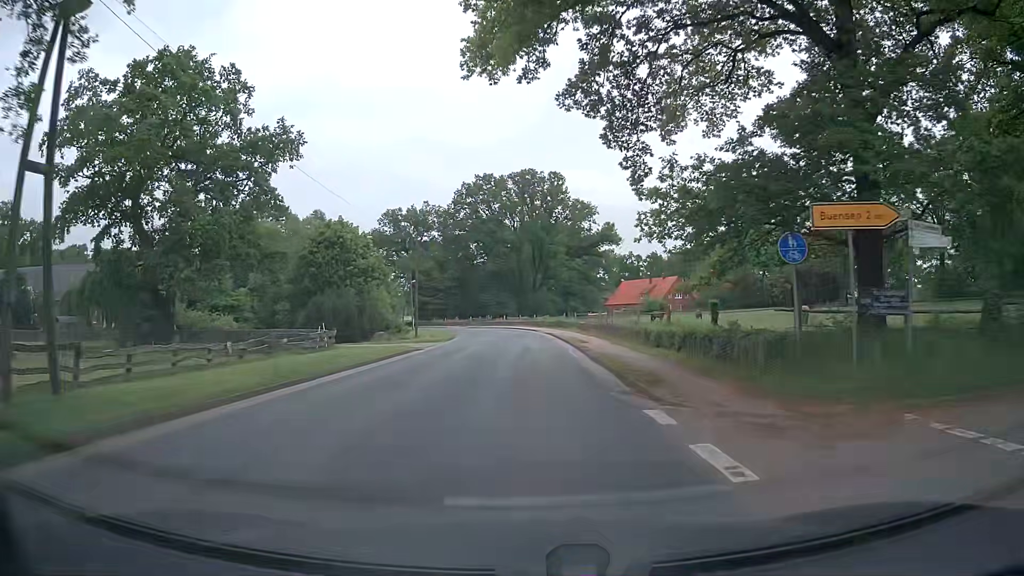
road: tertiary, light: Day
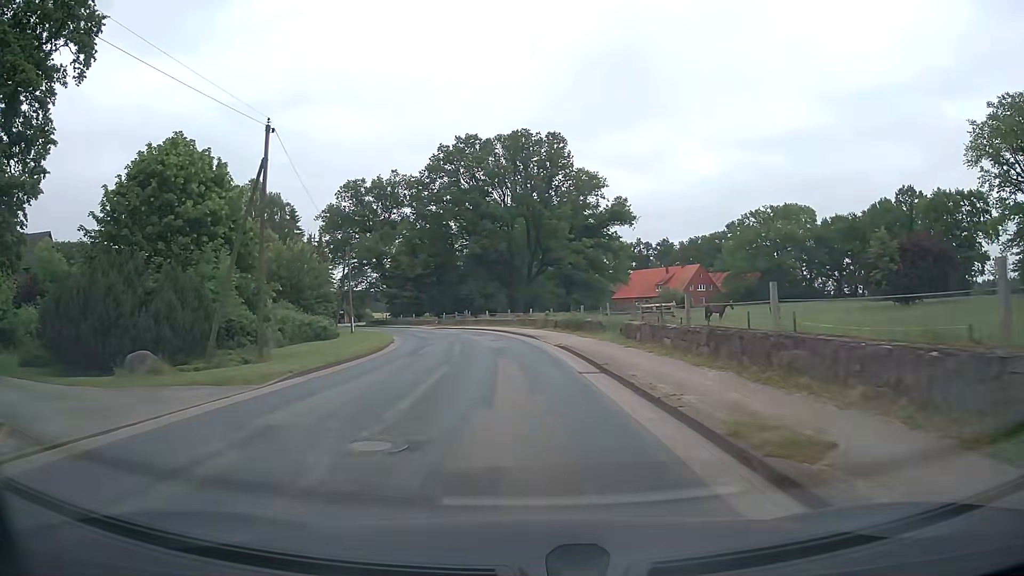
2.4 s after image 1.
(+0.2, +27.7) m; +1°
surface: asphalt
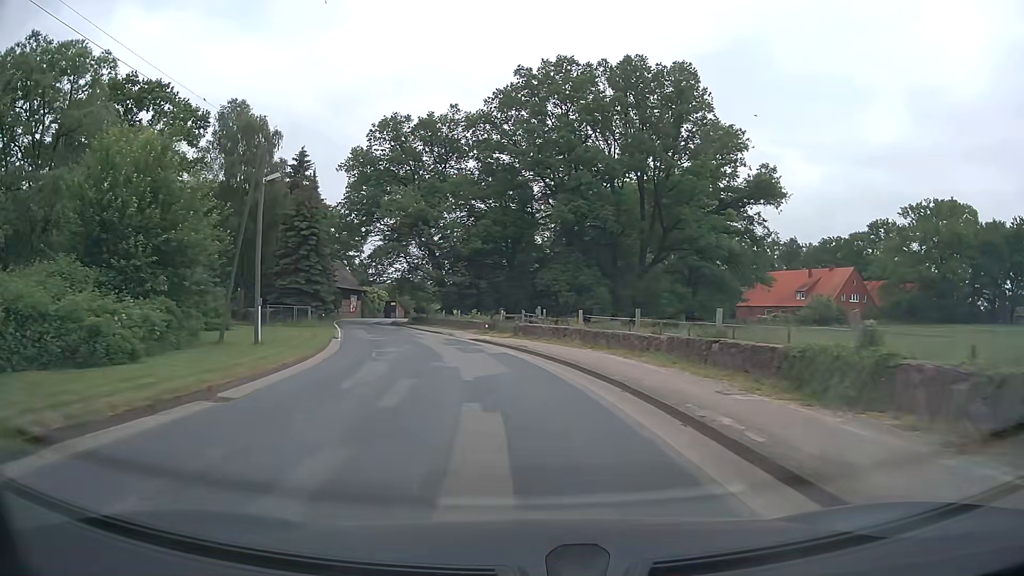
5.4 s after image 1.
(-2.2, +34.8) m; -8°
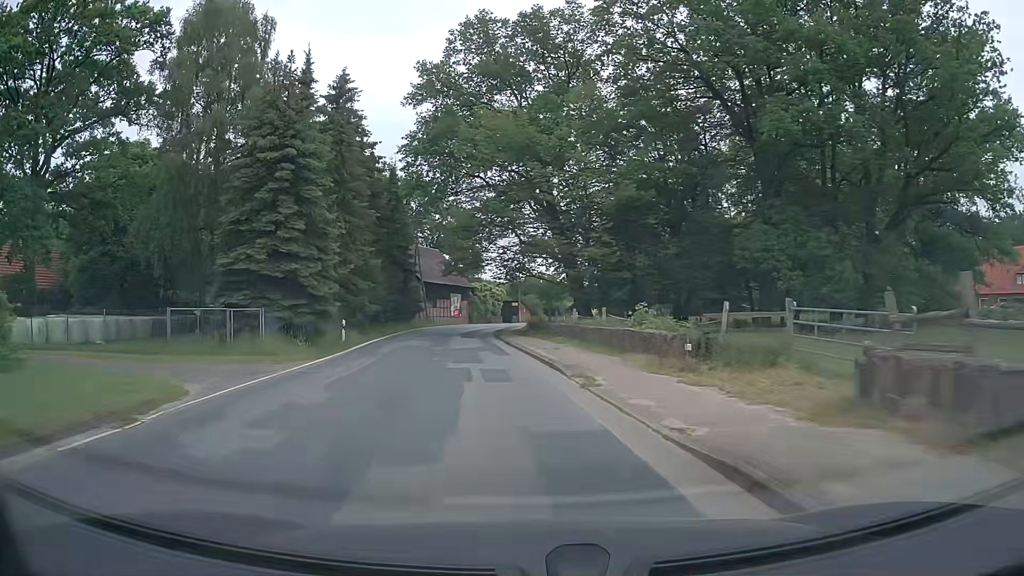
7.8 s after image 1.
(-2.6, +28.2) m; -11°
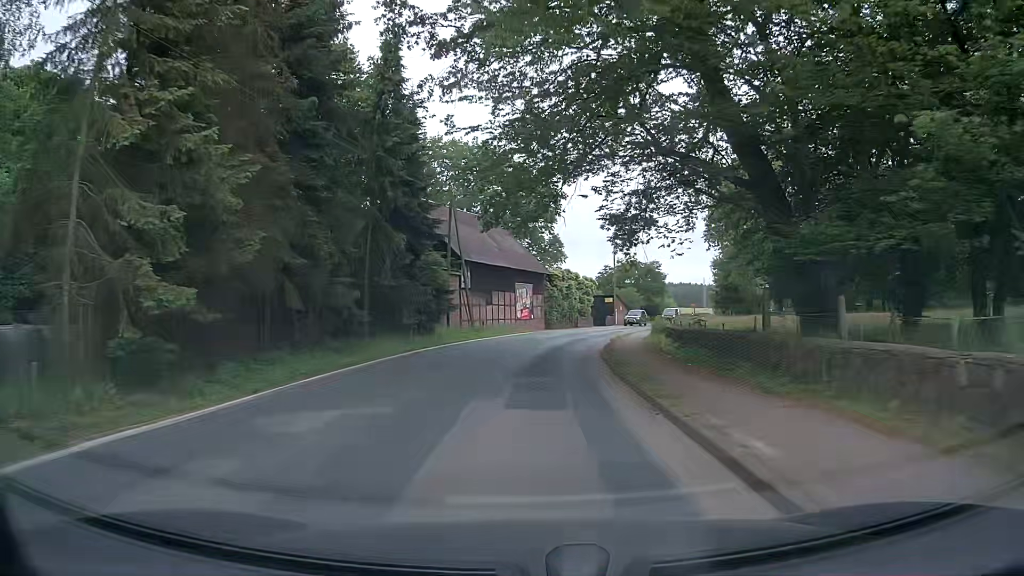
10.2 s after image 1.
(-2.2, +28.4) m; -7°
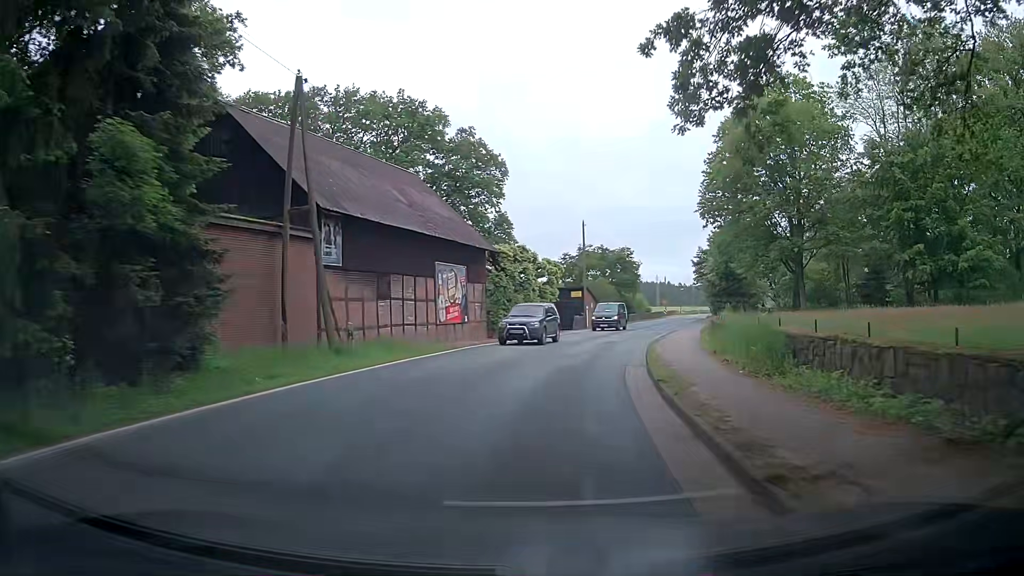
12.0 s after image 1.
(+0.6, +20.5) m; +4°
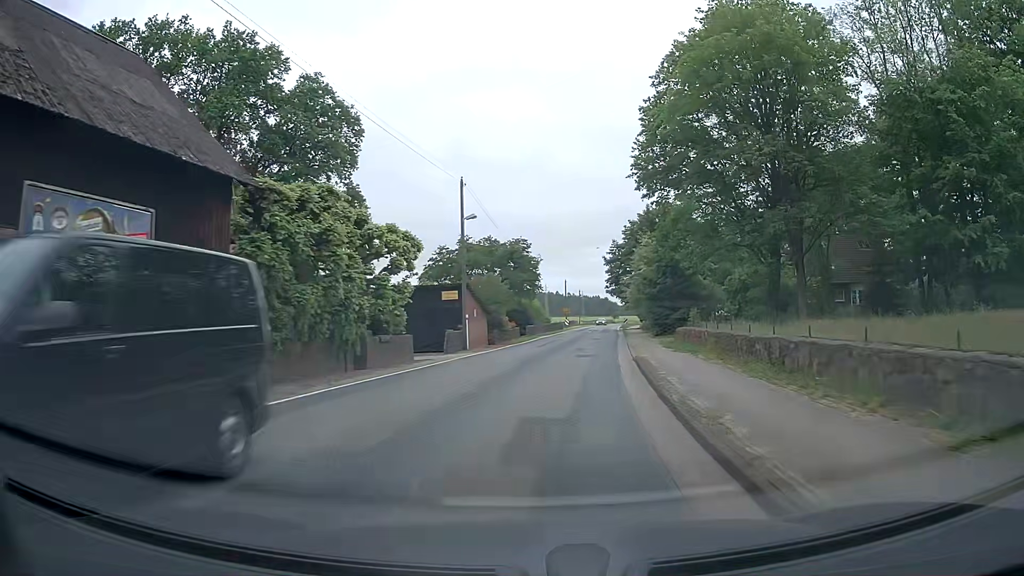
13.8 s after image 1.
(+1.7, +20.9) m; +10°
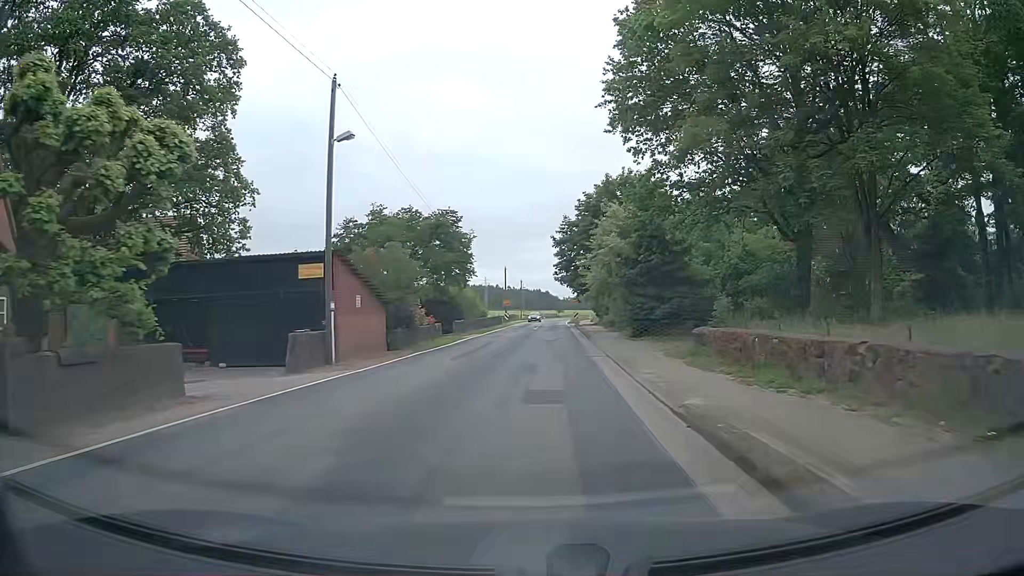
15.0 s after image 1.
(+0.6, +14.4) m; +5°
(0, +10) (0, +20) (+1, +30) (+1, +40) (+2, +50) (+2, +60) (+2, +70) (+3, +80) (+3, +90) (+4, +100) m
